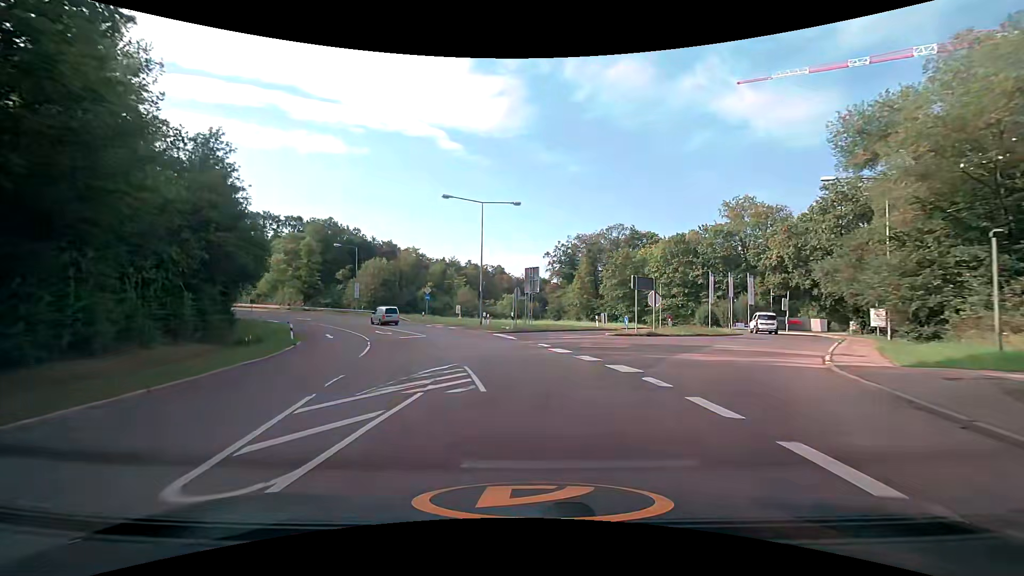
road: secondary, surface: asphalt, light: Day
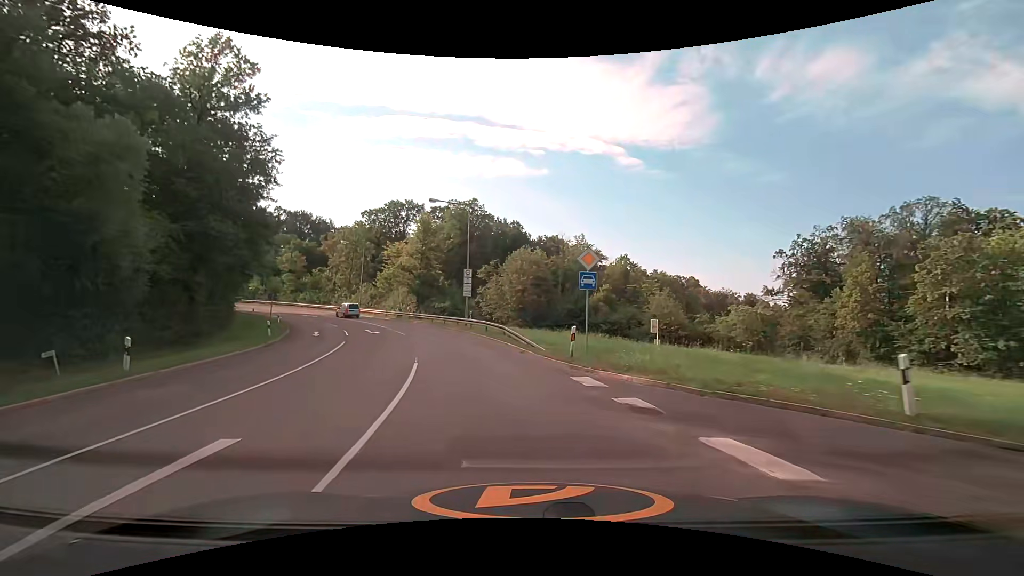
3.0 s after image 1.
(-5.1, +34.7) m; -19°
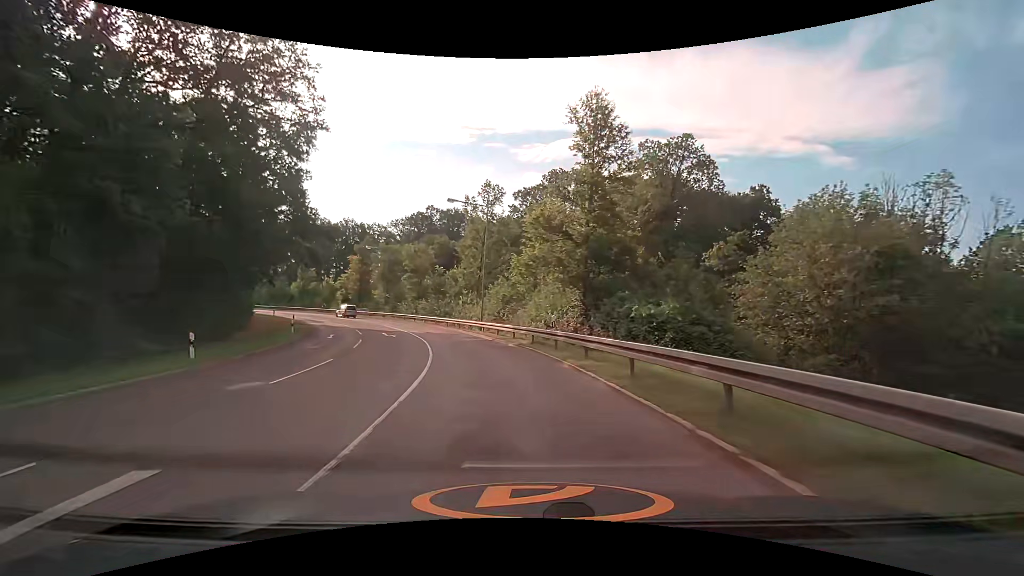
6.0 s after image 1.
(-6.5, +34.4) m; -20°
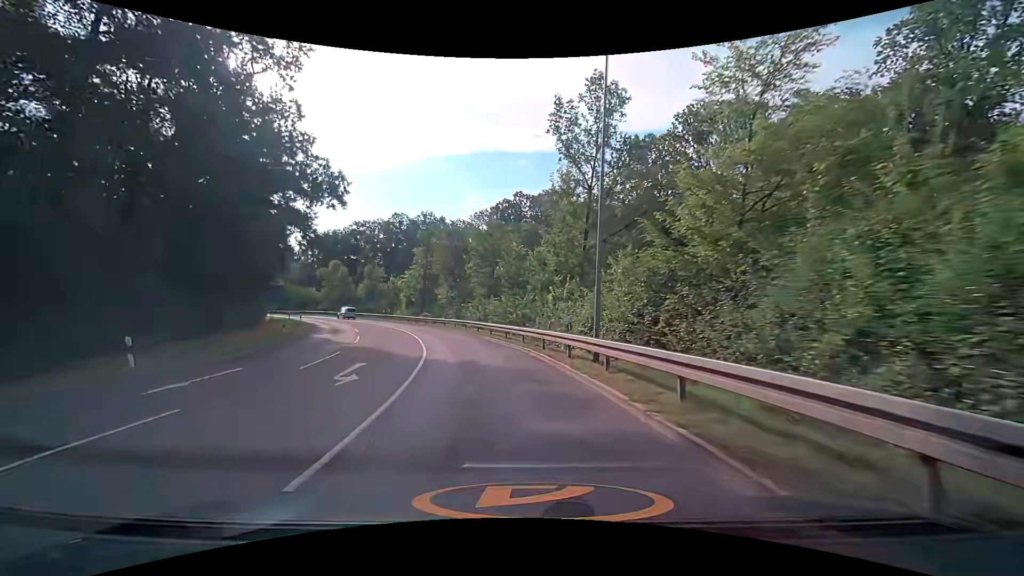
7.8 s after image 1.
(-2.3, +22.5) m; -11°
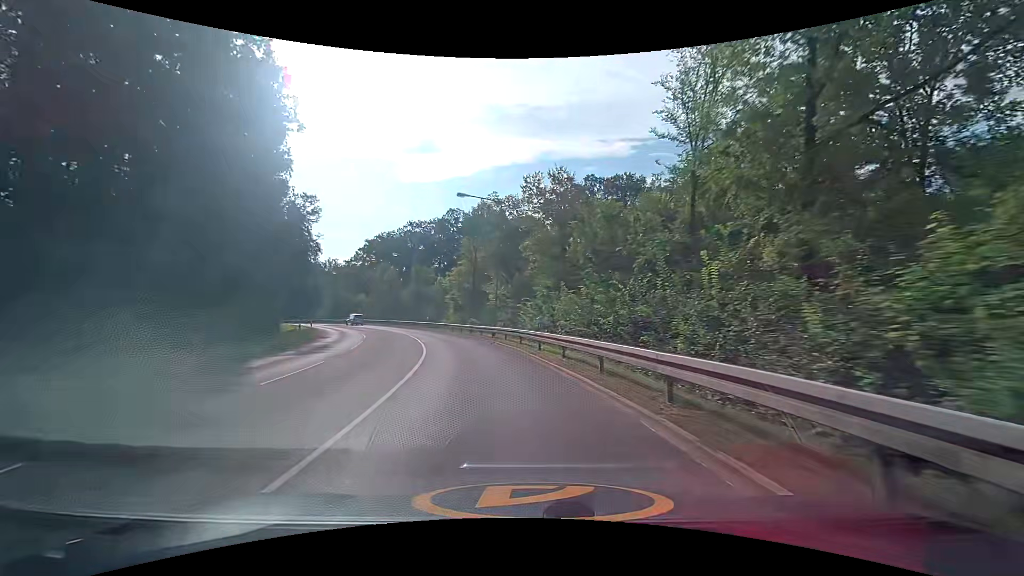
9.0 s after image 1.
(-1.1, +15.5) m; -8°
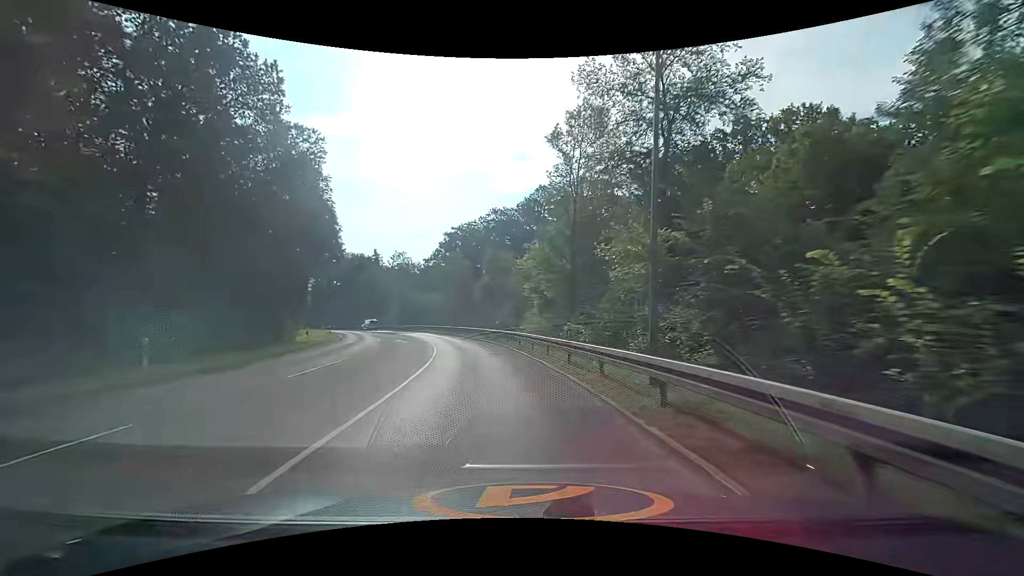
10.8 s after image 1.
(-2.4, +23.6) m; -12°
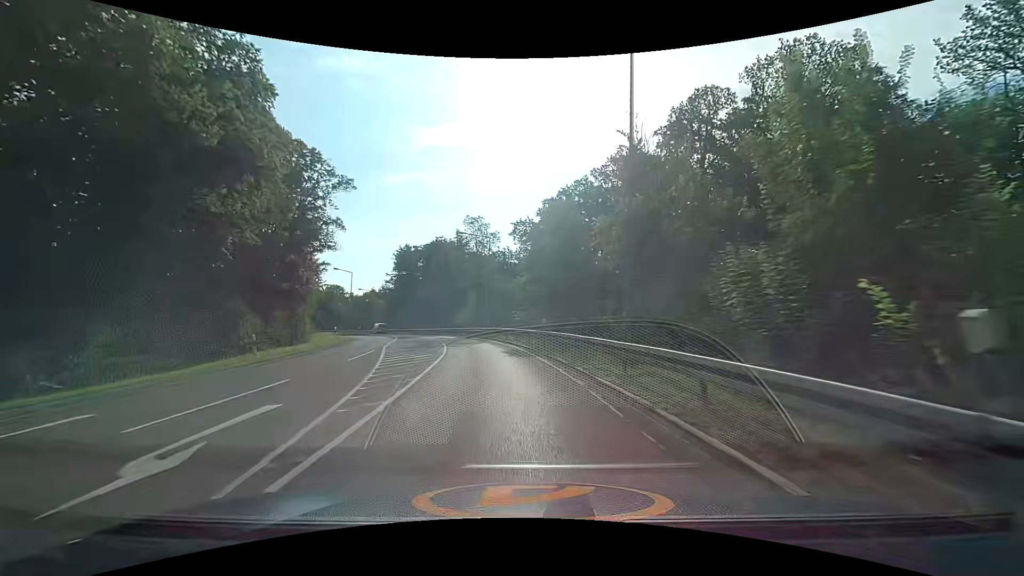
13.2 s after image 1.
(-3.5, +31.8) m; -13°
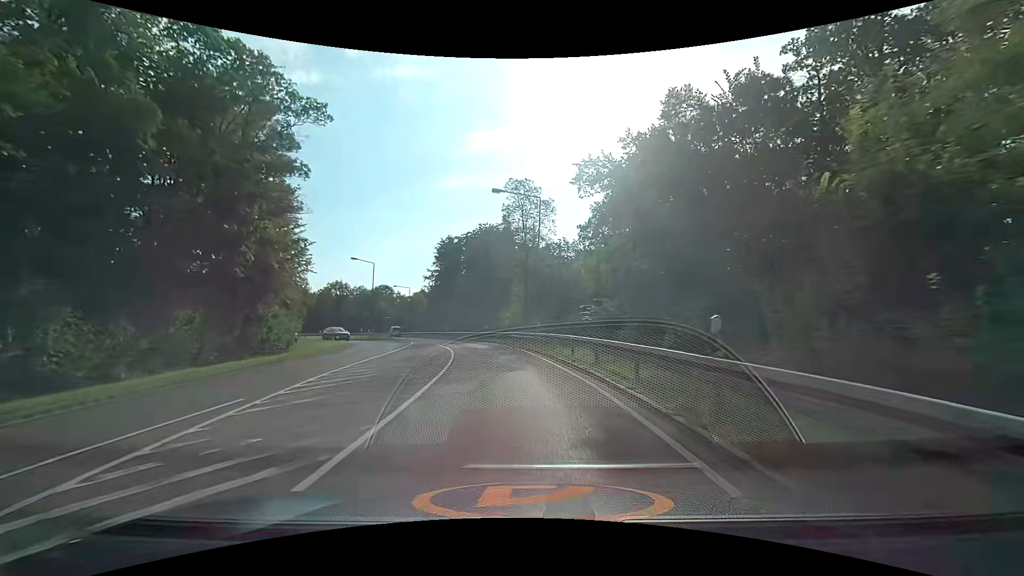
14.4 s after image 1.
(-0.7, +15.9) m; -5°
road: trunk_link
(0, +10) (-1, +20) (-3, +30) (-5, +40) (-8, +49) (-12, +58) (-16, +67) (-21, +76) (-25, +86) (-28, +95) m
